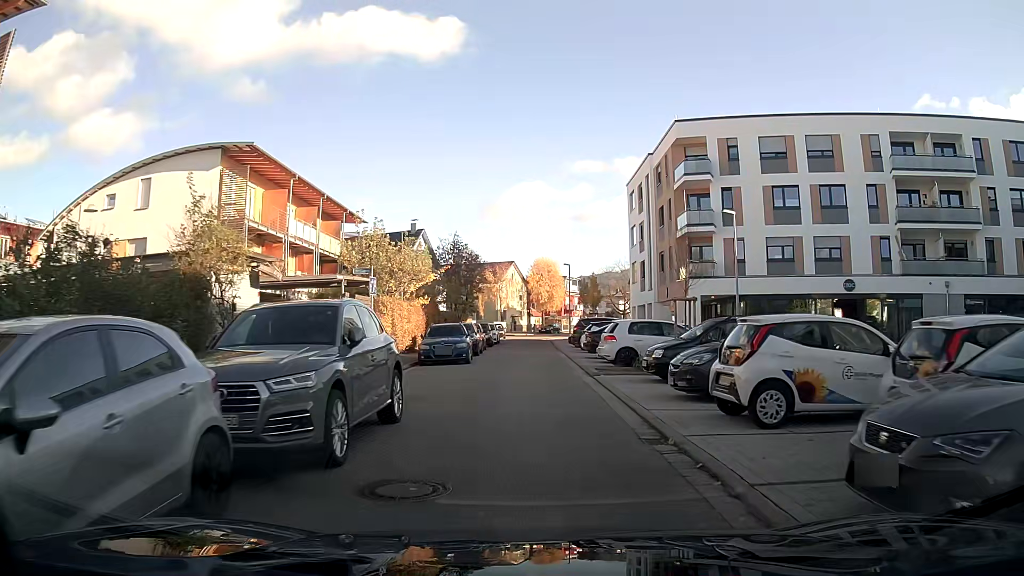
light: Day
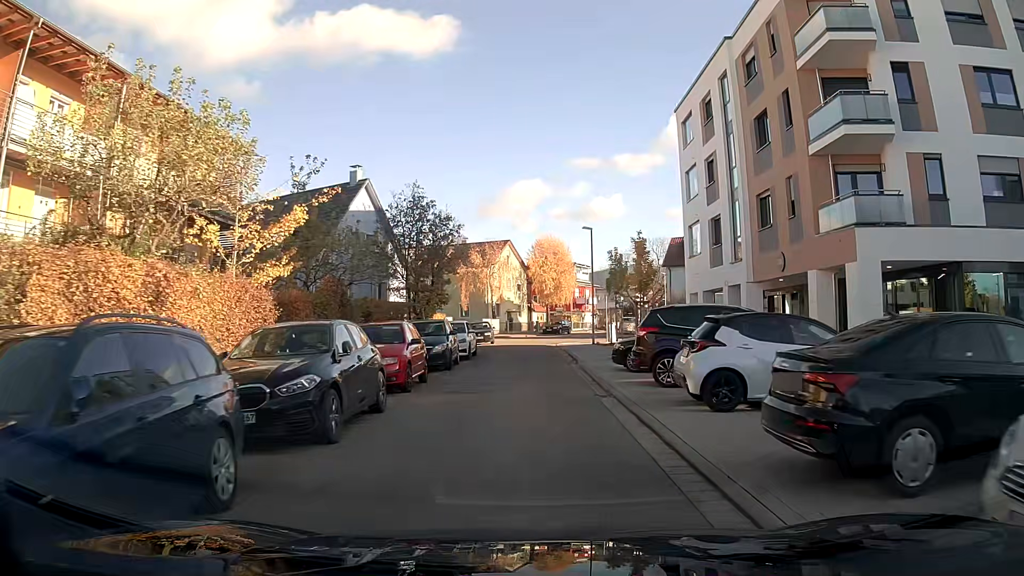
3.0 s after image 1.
(0.0, +20.8) m; 0°
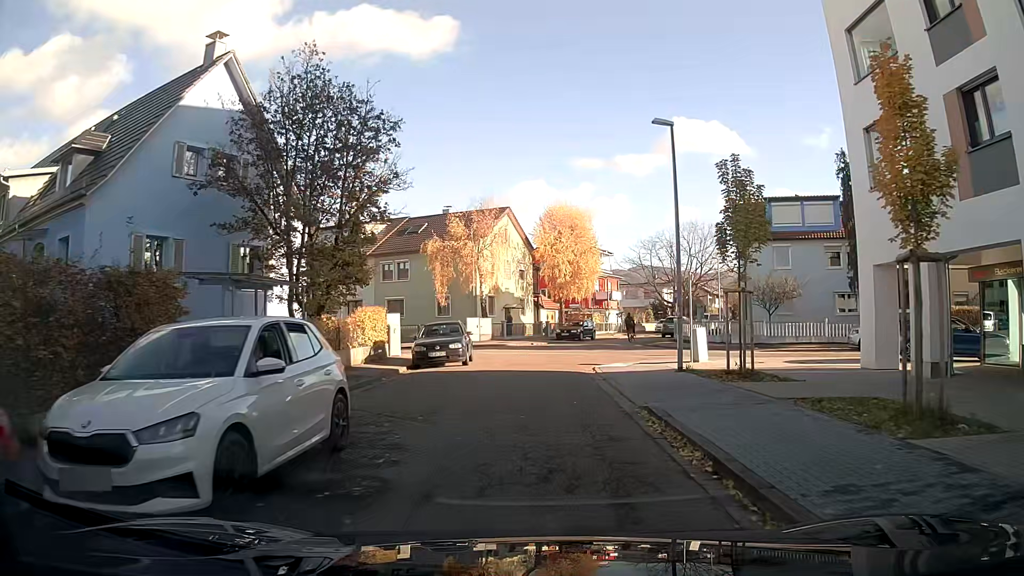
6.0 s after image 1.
(-0.1, +20.1) m; 0°
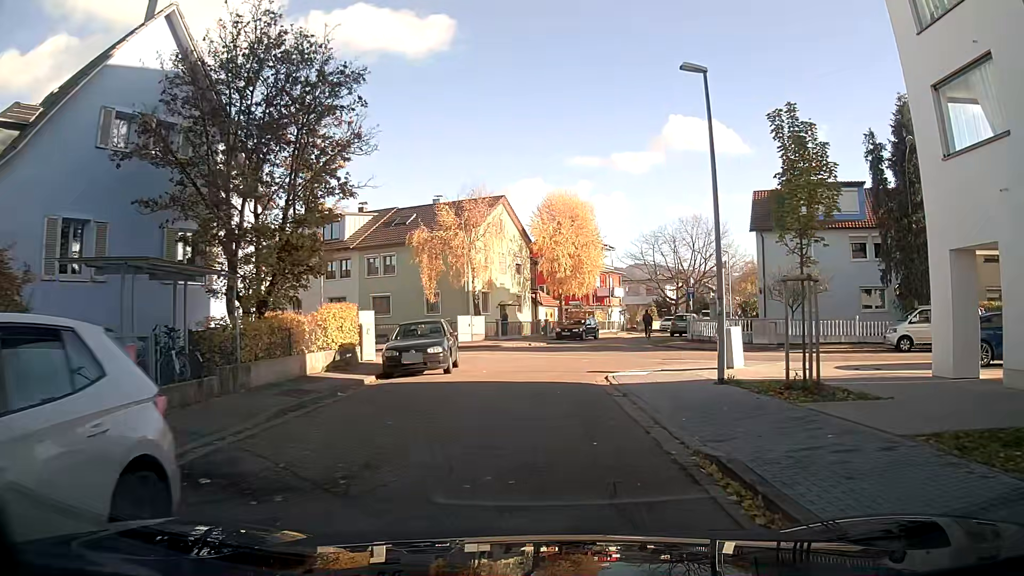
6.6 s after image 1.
(0.0, +3.8) m; 0°
(0, +10) (+1, +20) (-2, +28) (-11, +34) (-20, +37) (-29, +41) (-39, +45) (-48, +49) (-57, +53) (-66, +57) m
